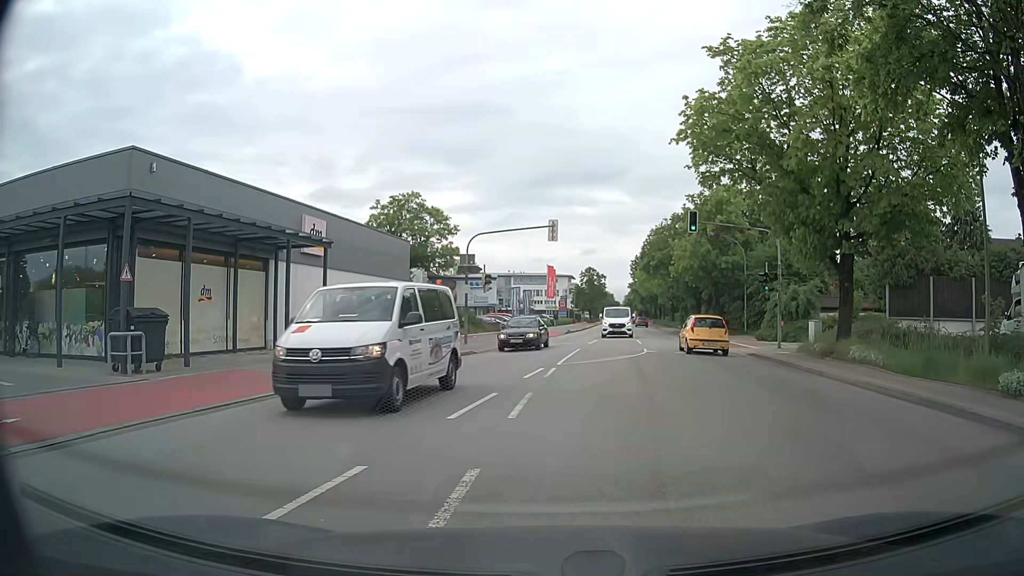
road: secondary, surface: asphalt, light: Day
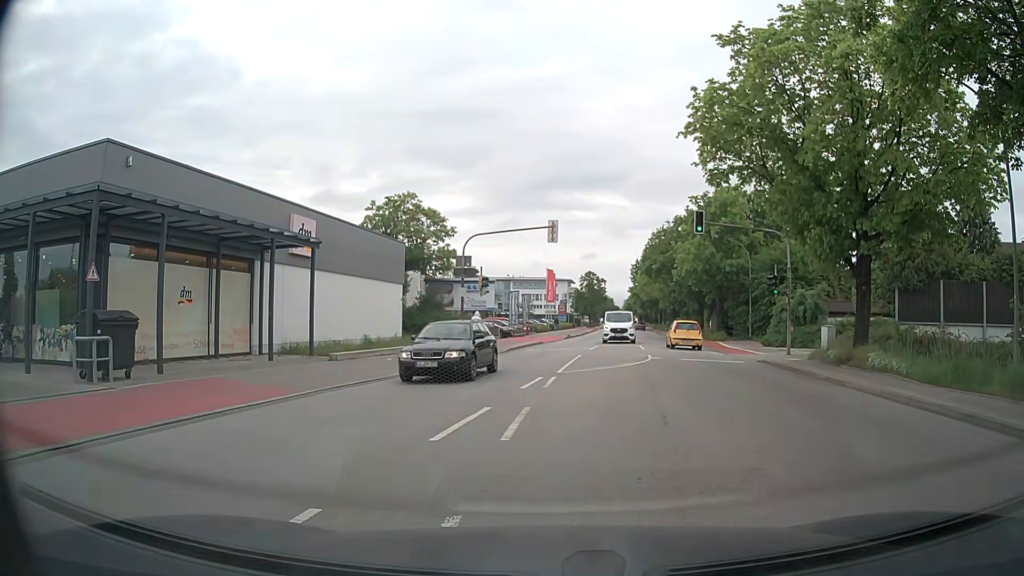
(0.0, +1.3) m; 0°
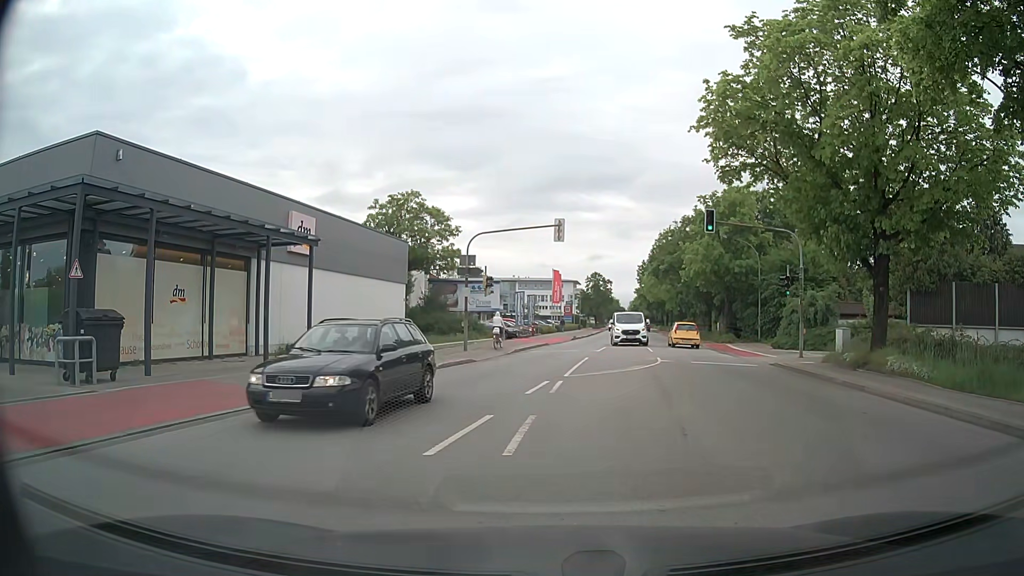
(0.0, +0.9) m; -2°
